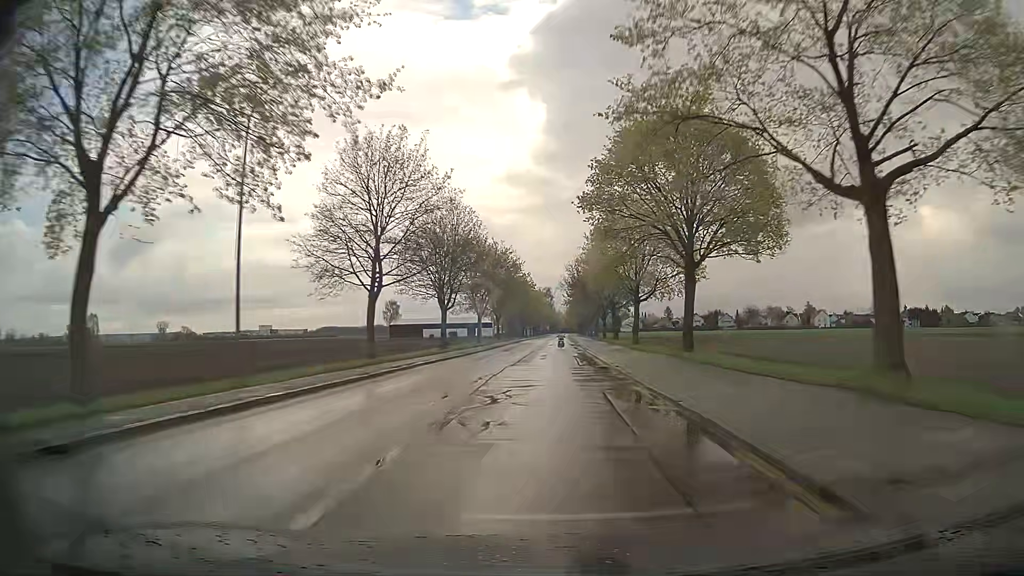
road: residential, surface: asphalt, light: Day
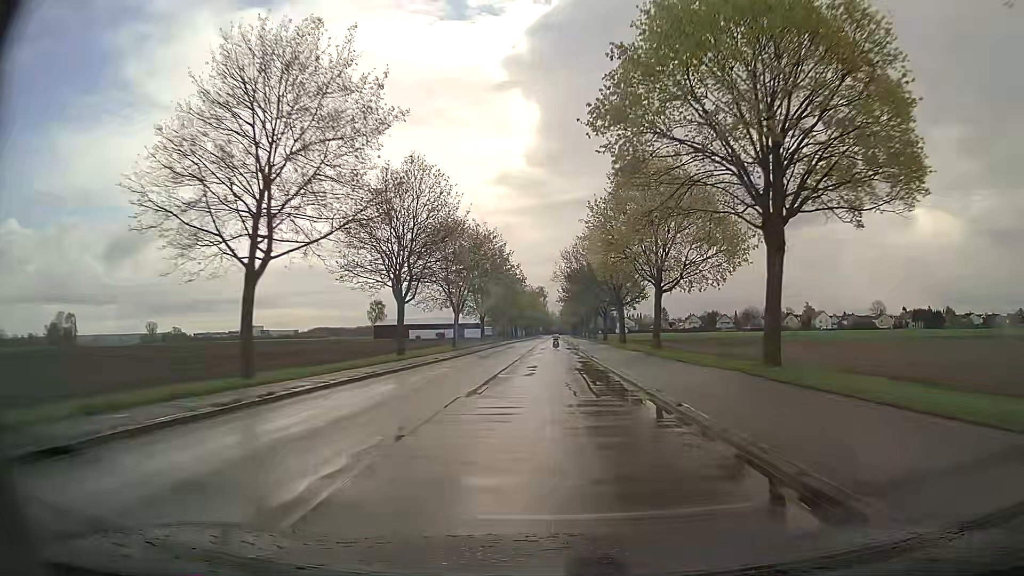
(+0.1, +13.0) m; +1°
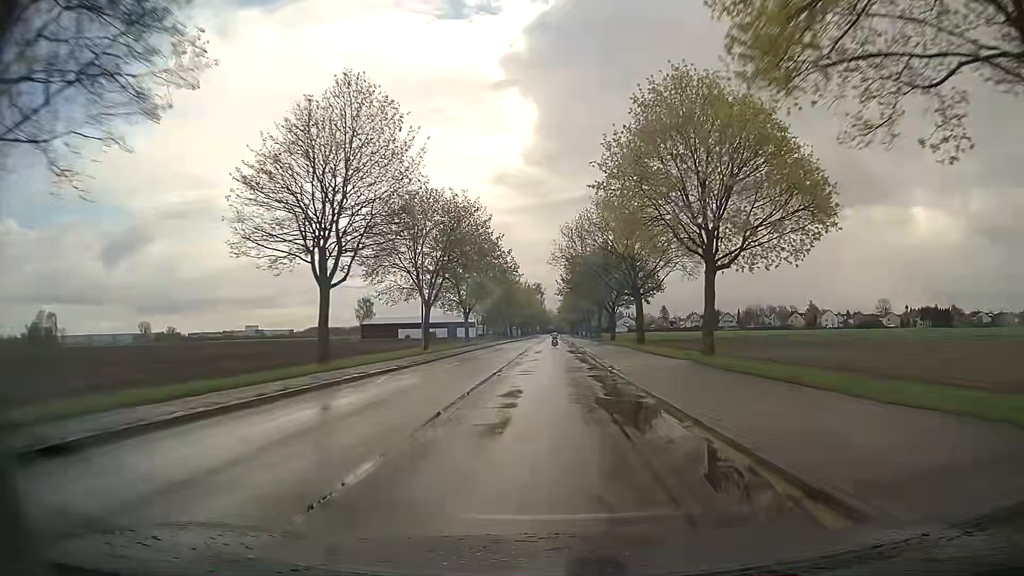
(0.0, +13.1) m; 0°
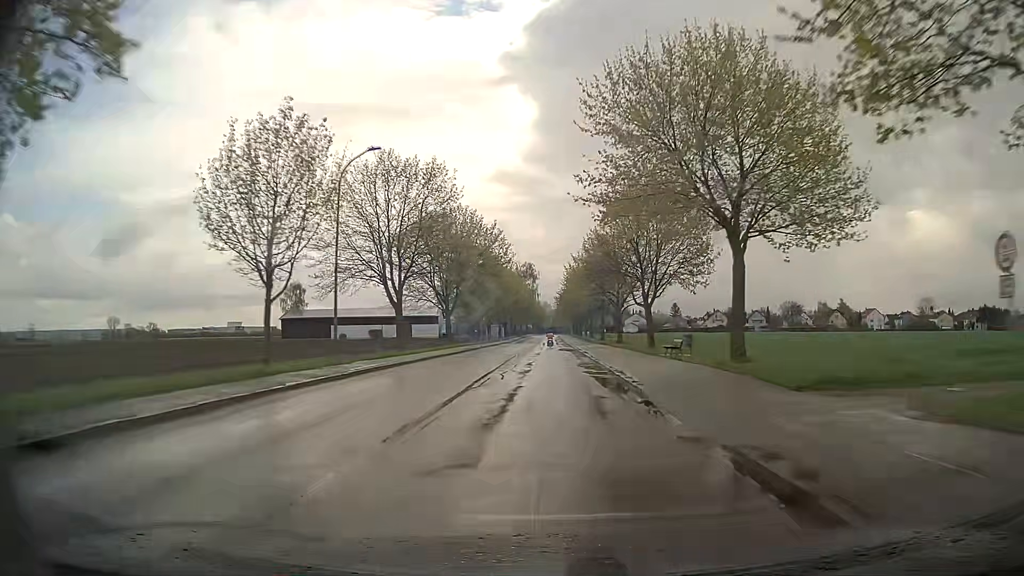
(+0.5, +66.2) m; +1°
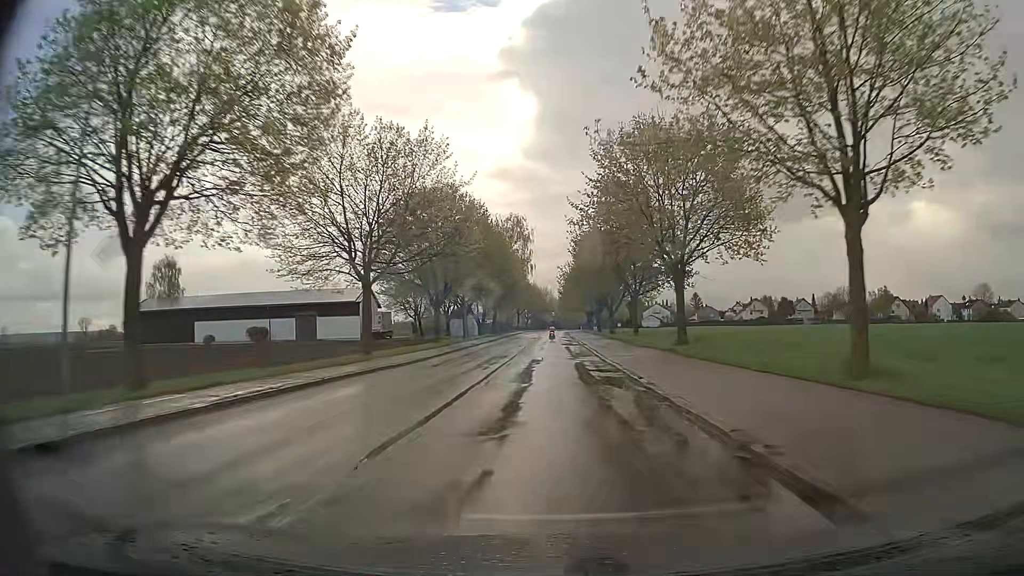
(-0.3, +64.7) m; 0°
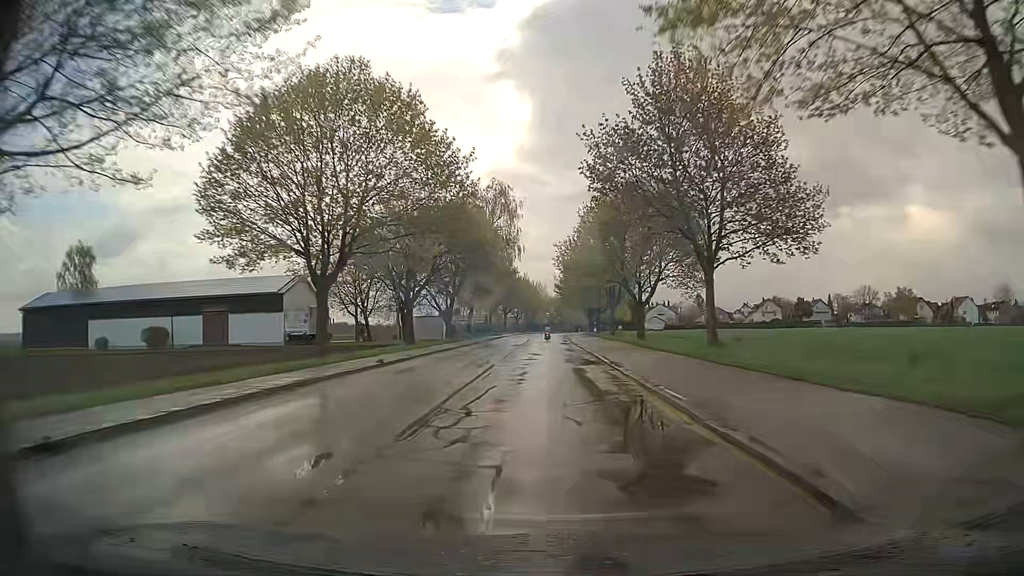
(0.0, +24.8) m; 0°
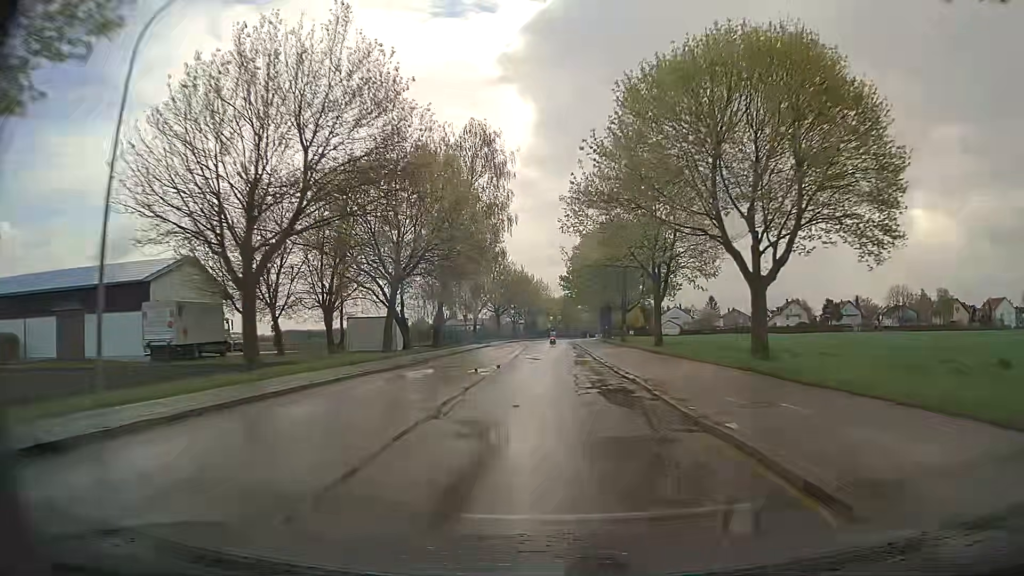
(0.0, +24.4) m; 0°
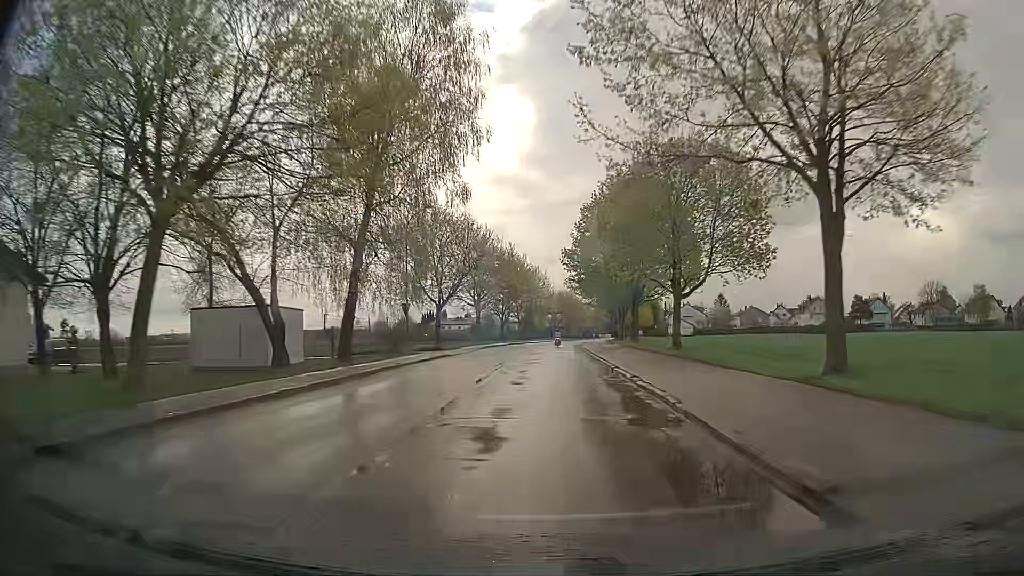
(0.0, +24.1) m; 0°
(0, +10) (0, +20) (0, +30) (0, +40) (0, +50) (+1, +60) (+1, +70) (+2, +80) (+3, +90) (+4, +100) m
